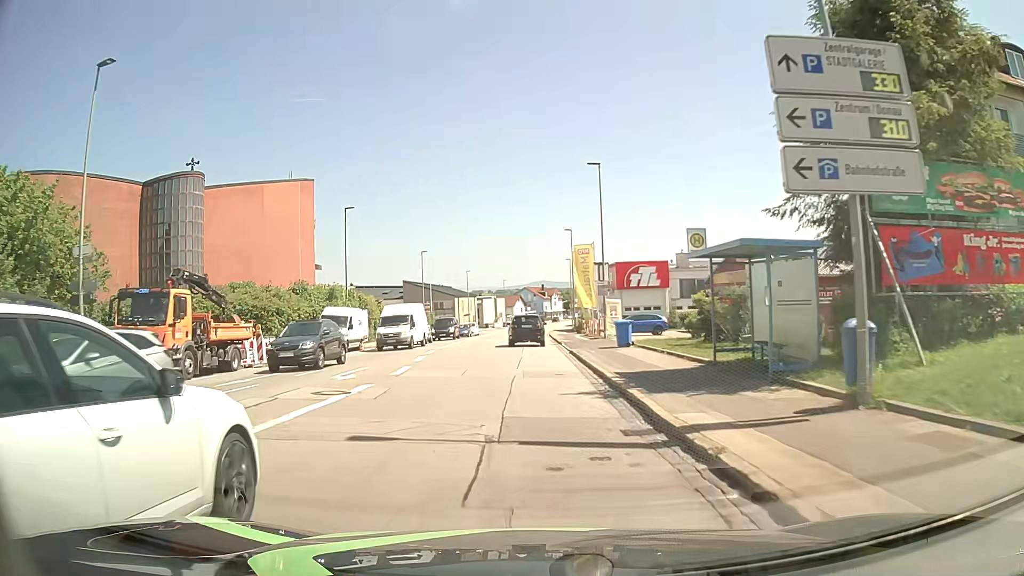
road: tertiary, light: Day
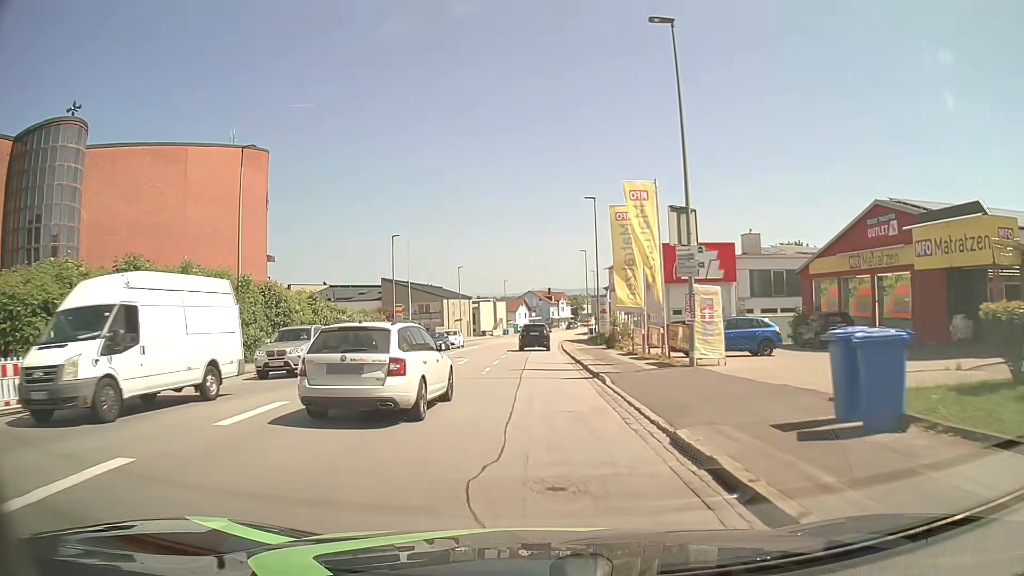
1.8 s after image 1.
(+0.1, +20.6) m; 0°
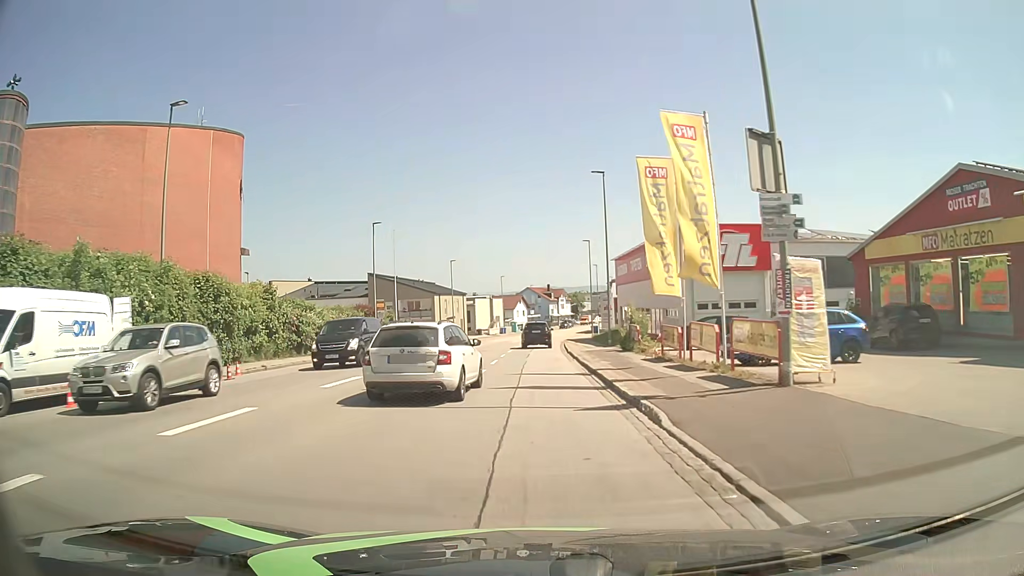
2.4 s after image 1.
(0.0, +7.2) m; 0°
(0, +10) (0, +20) (0, +30) (0, +40) (+1, +50) (+1, +60) (+2, +70) (+3, +80) (+4, +90) (+6, +100) m
